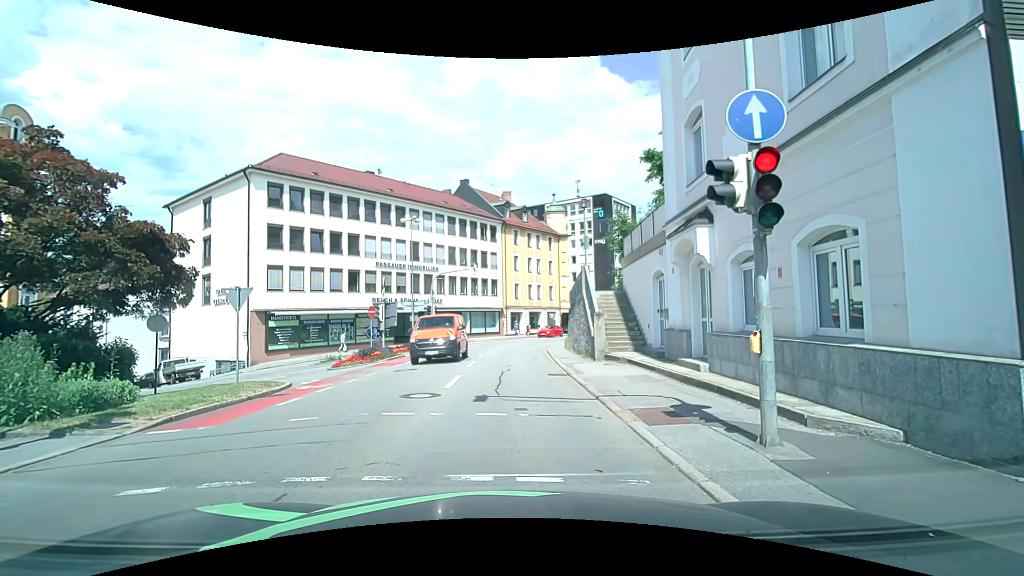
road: tertiary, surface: asphalt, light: Day
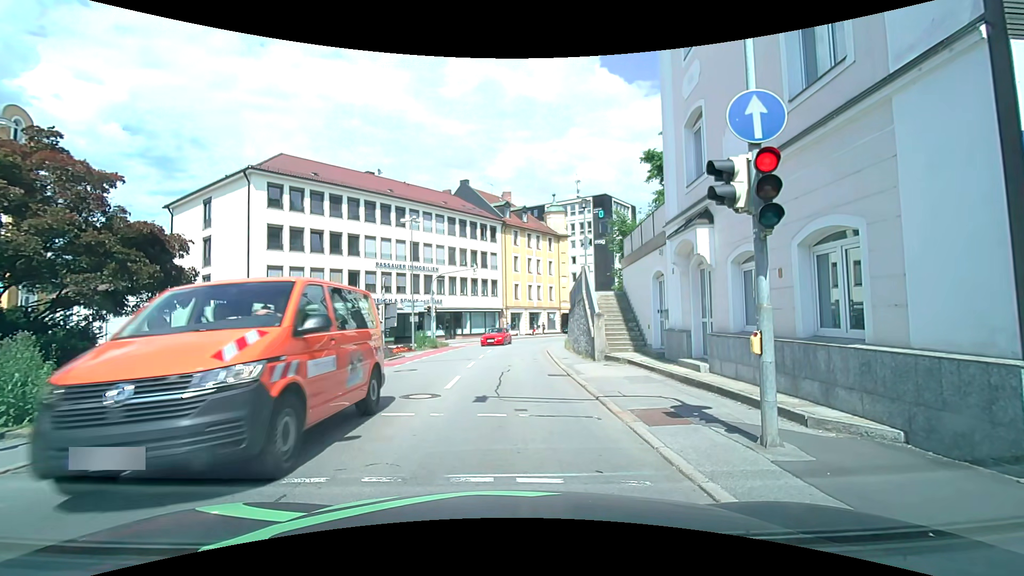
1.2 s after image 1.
(0.0, +0.1) m; 0°
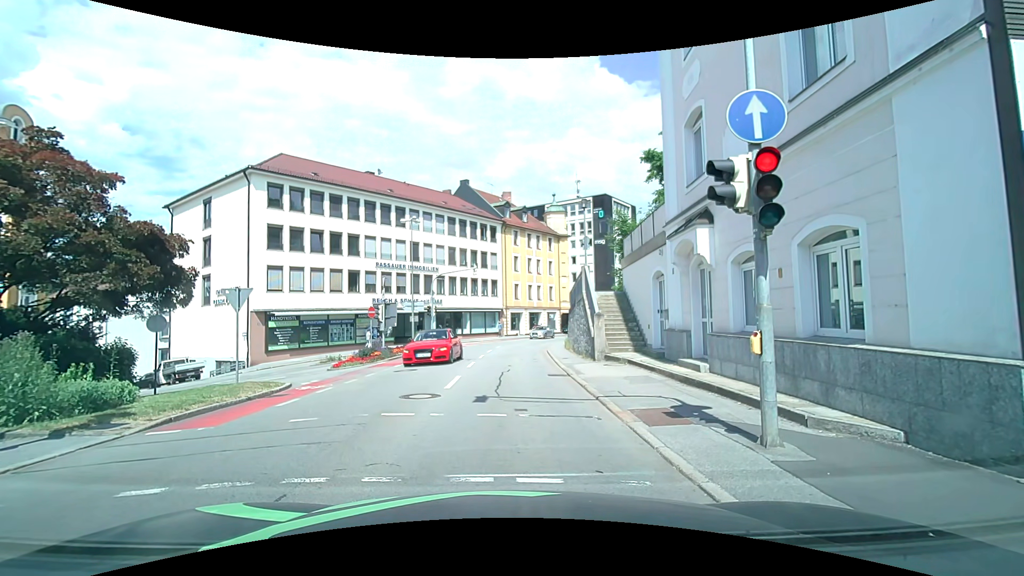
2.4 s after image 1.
(0.0, 0.0) m; 0°
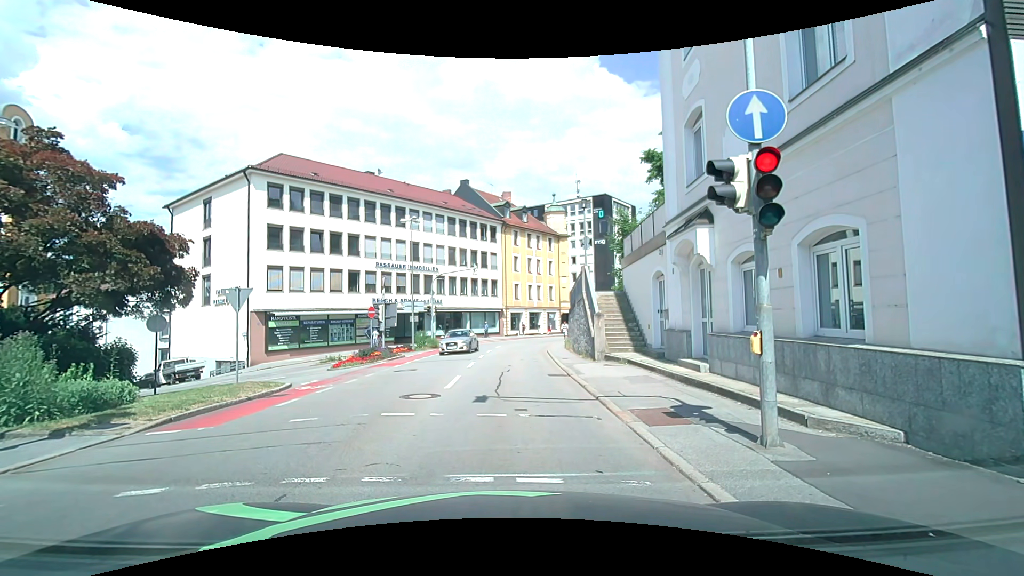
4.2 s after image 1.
(0.0, 0.0) m; 0°
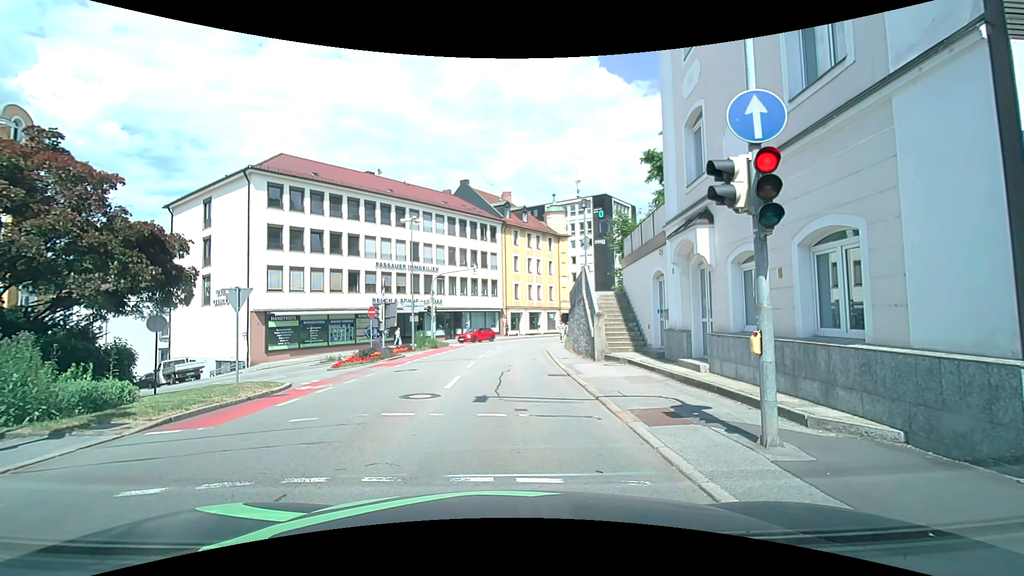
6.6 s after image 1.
(0.0, 0.0) m; 0°
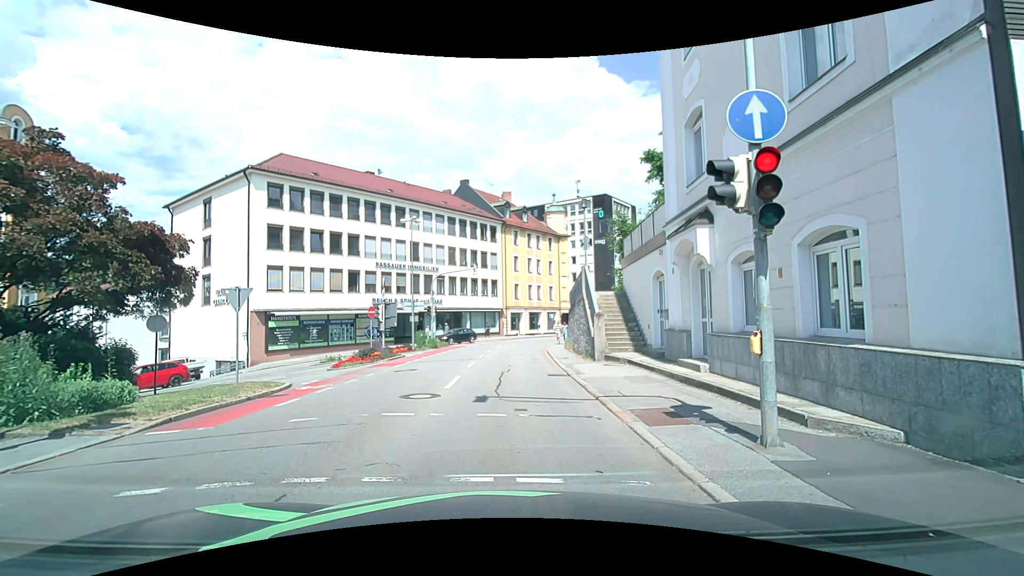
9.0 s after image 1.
(0.0, 0.0) m; 0°
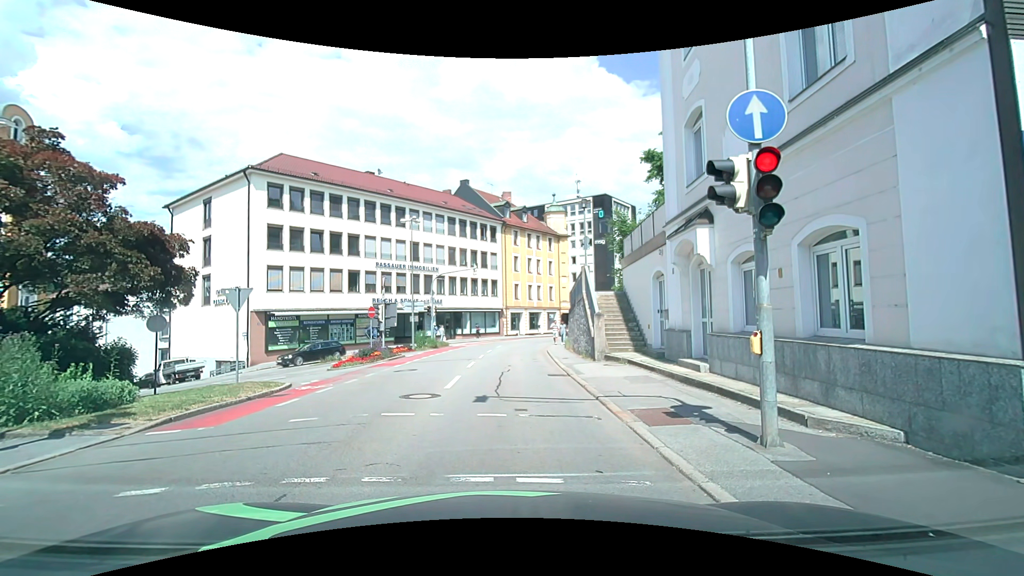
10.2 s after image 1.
(0.0, 0.0) m; 0°
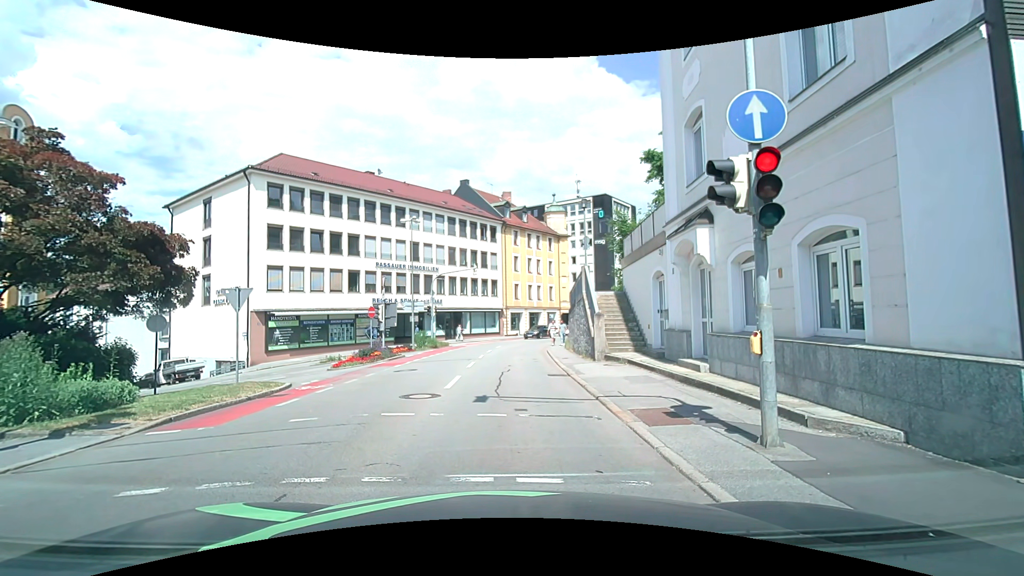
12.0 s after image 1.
(0.0, 0.0) m; 0°
